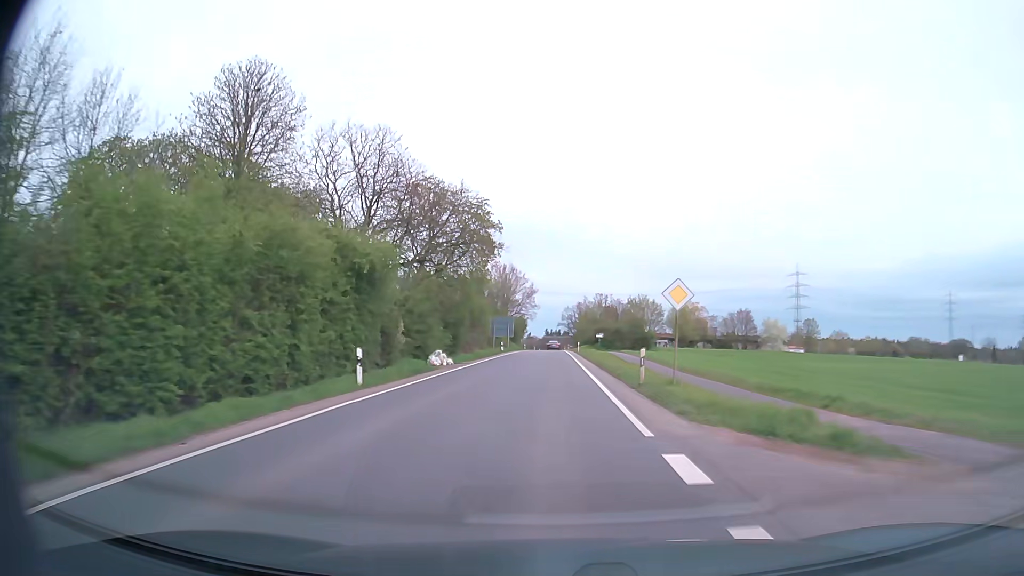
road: secondary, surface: asphalt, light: Day
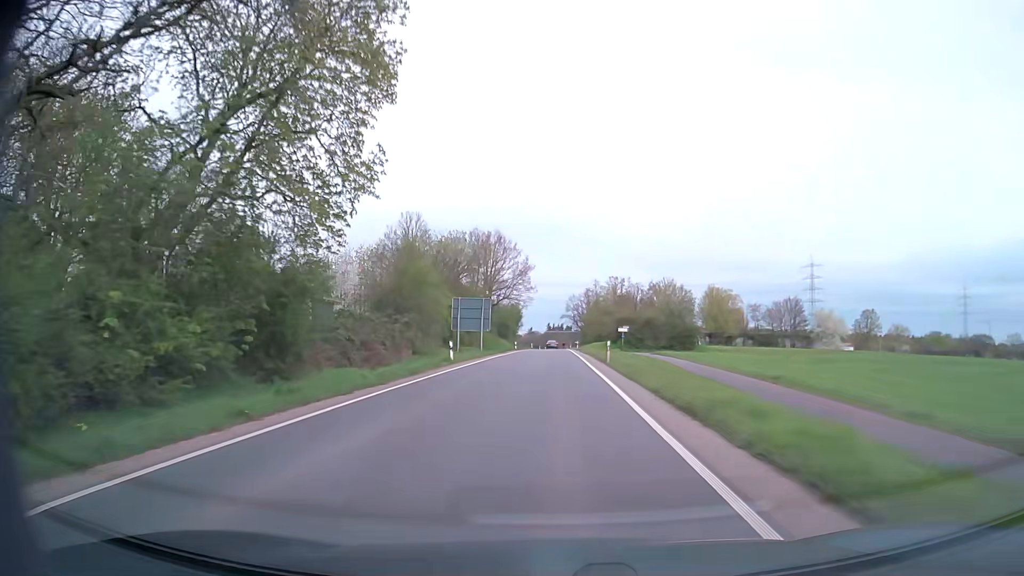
(0.0, +34.6) m; 0°
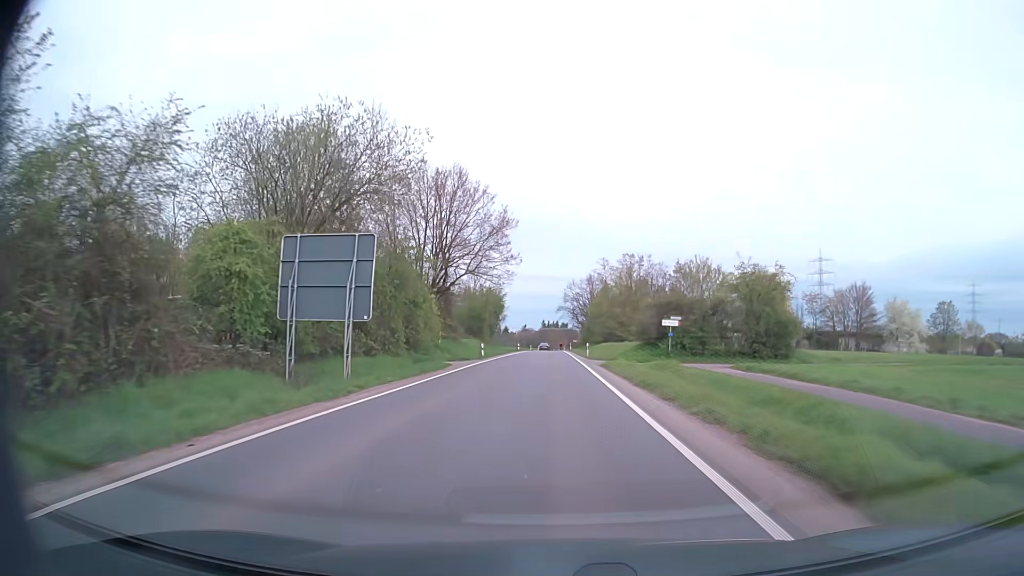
(+0.1, +33.8) m; 0°
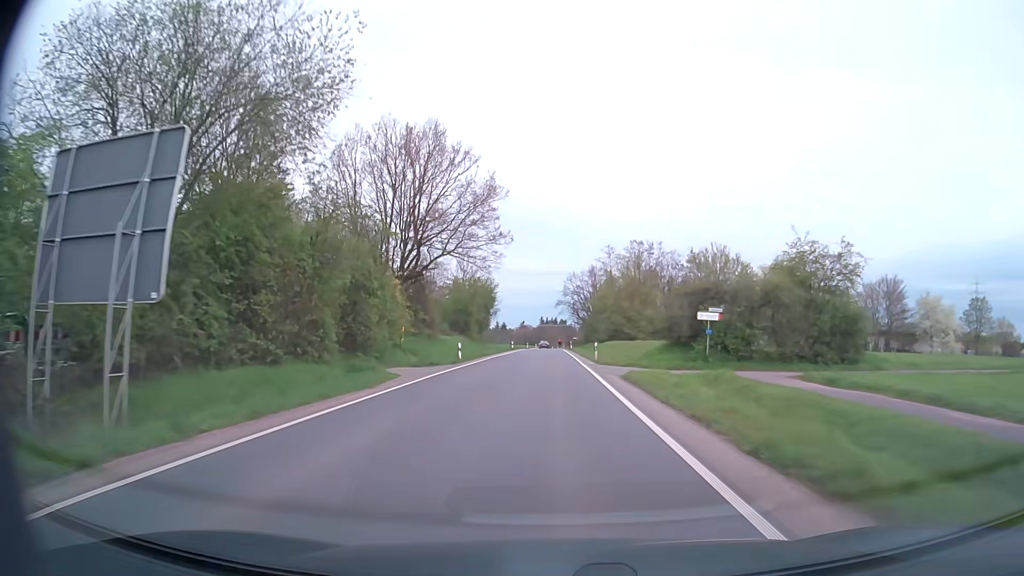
(0.0, +11.1) m; 0°
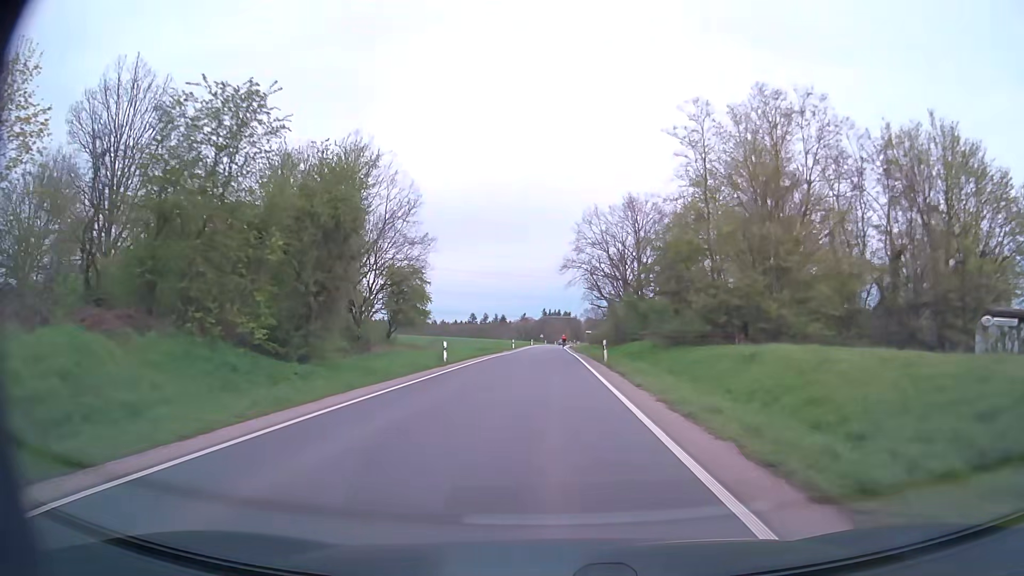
(0.0, +54.3) m; 0°
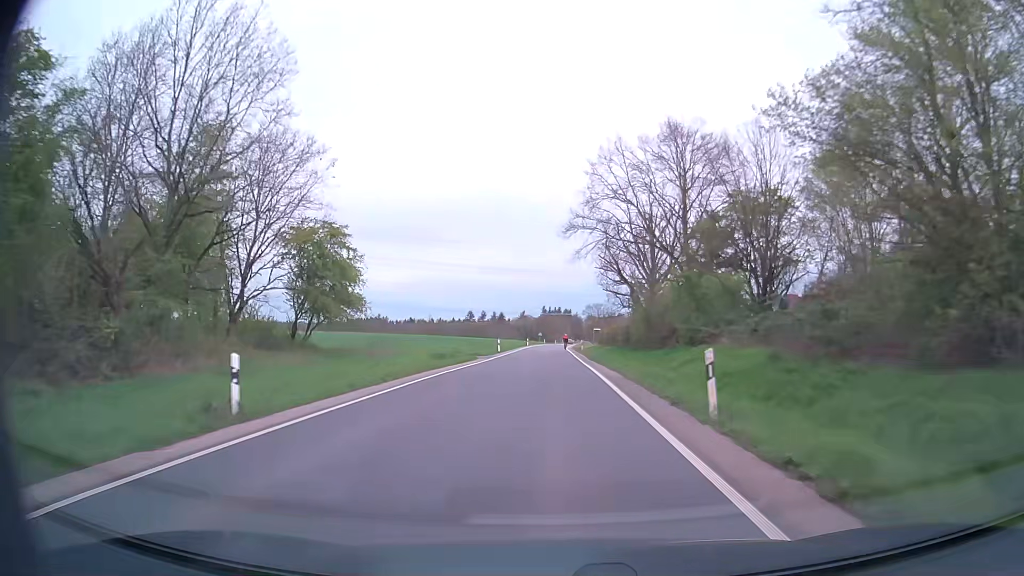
(0.0, +21.4) m; 0°
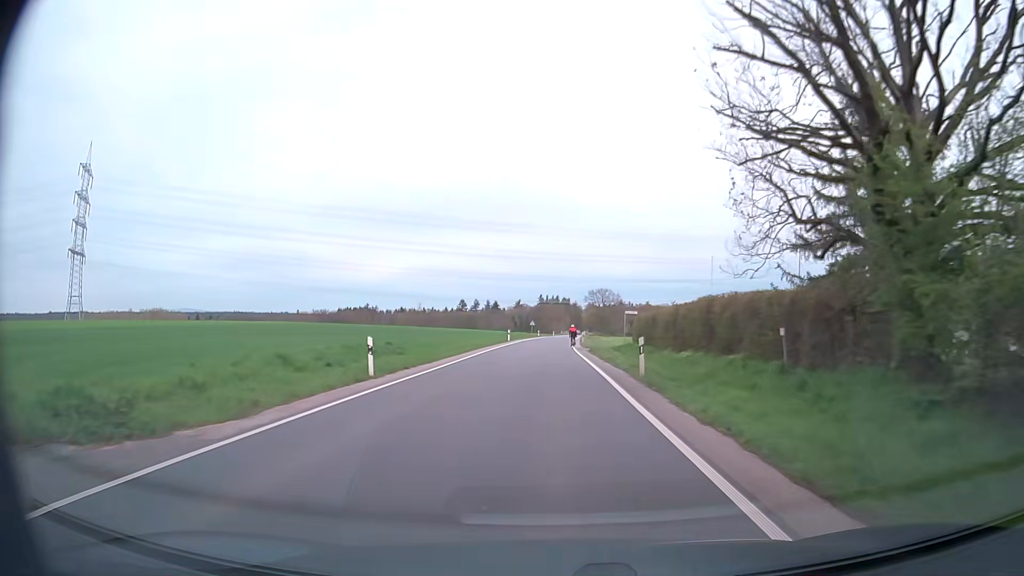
(-0.1, +41.4) m; 0°
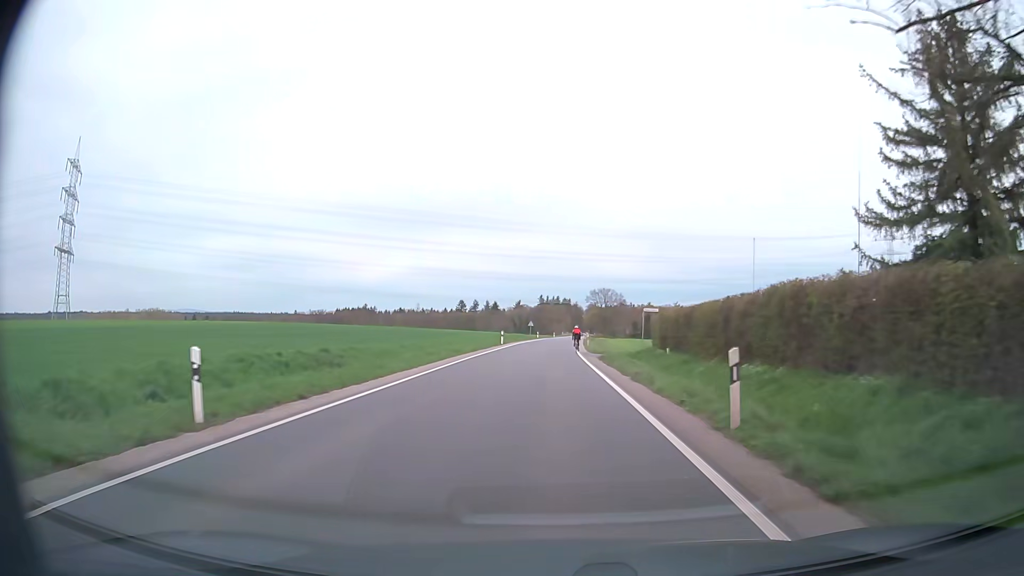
(0.0, +9.3) m; 0°
